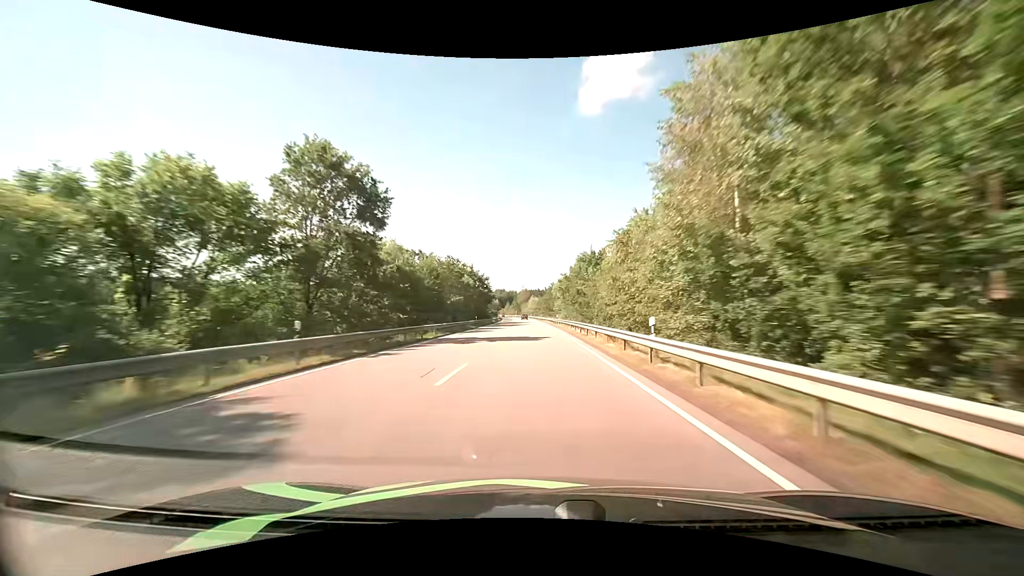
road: primary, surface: asphalt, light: Day
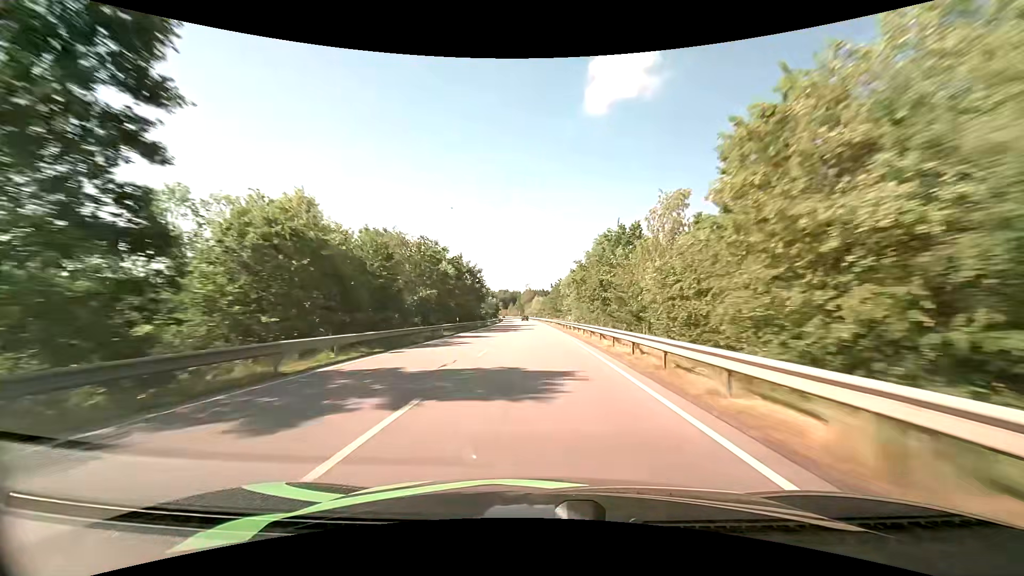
(-0.1, +17.4) m; -1°
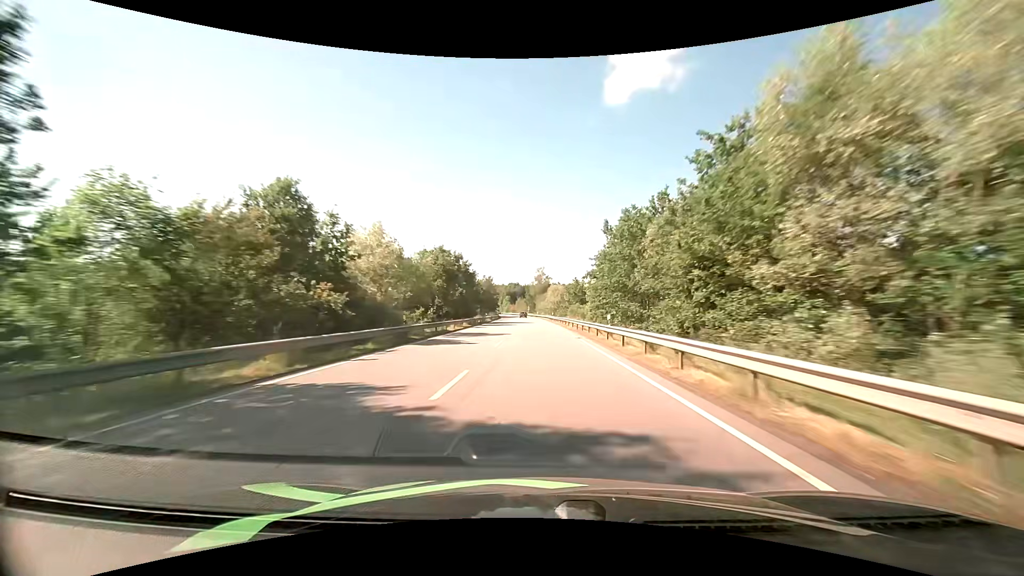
(-1.0, +68.1) m; -1°
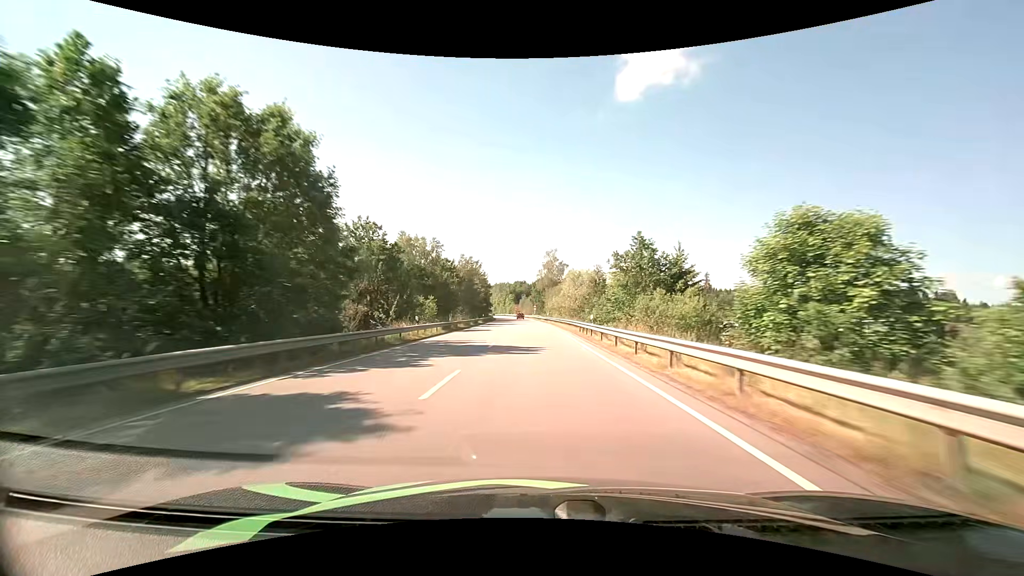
(-0.4, +47.6) m; -1°
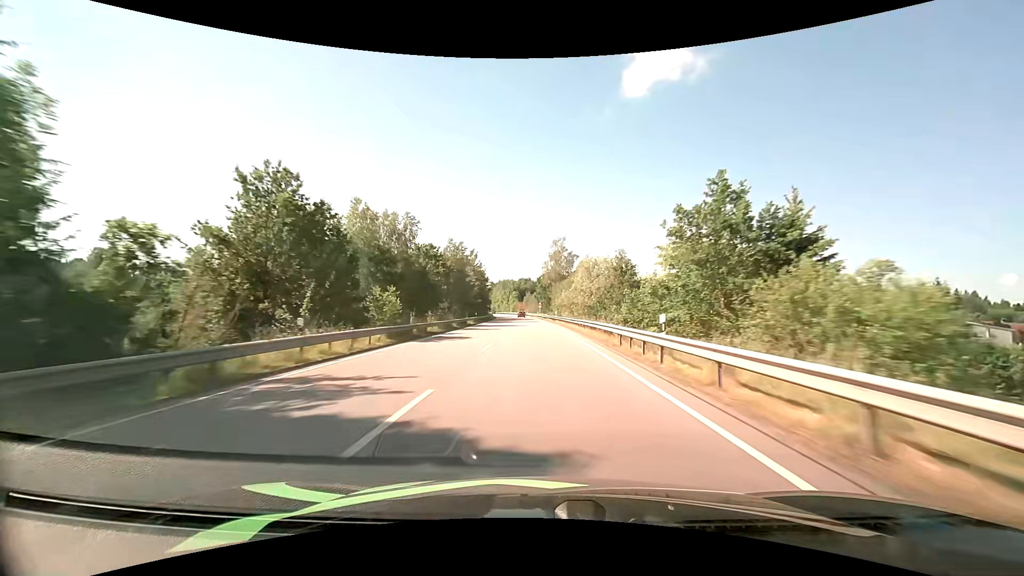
(-0.1, +14.9) m; 0°
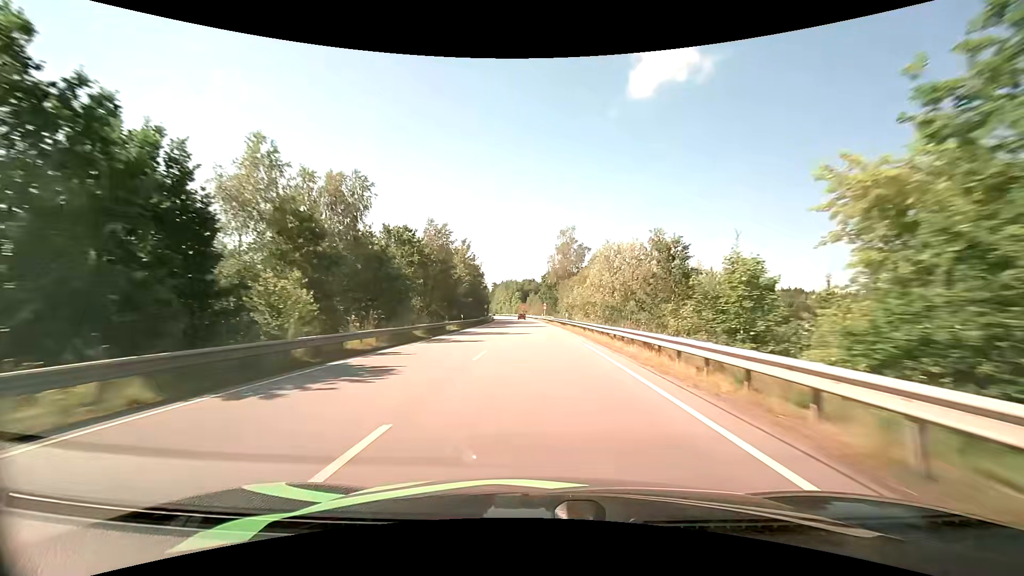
(-0.1, +14.5) m; -1°
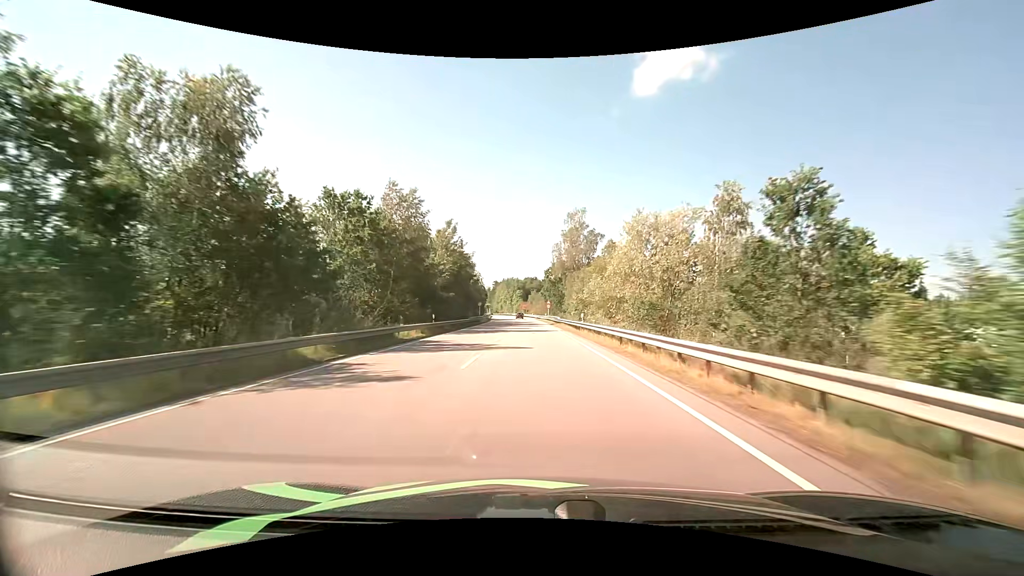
(0.0, +14.0) m; 0°
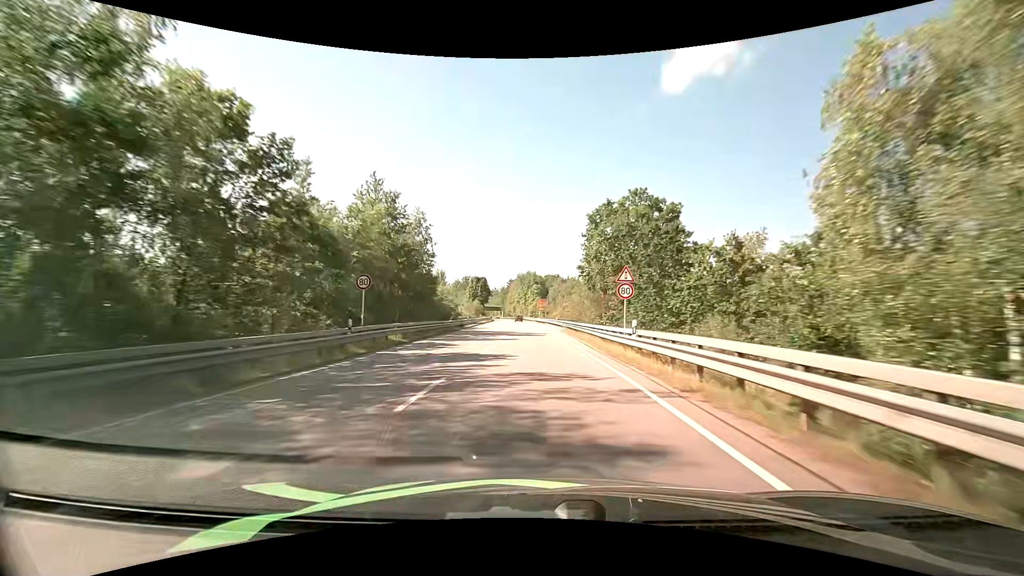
(-1.0, +64.4) m; -2°
(0, +10) (0, +20) (0, +30) (-1, +40) (-1, +50) (-1, +60) (-2, +70) (-2, +80) (-3, +90) (-3, +100) m
